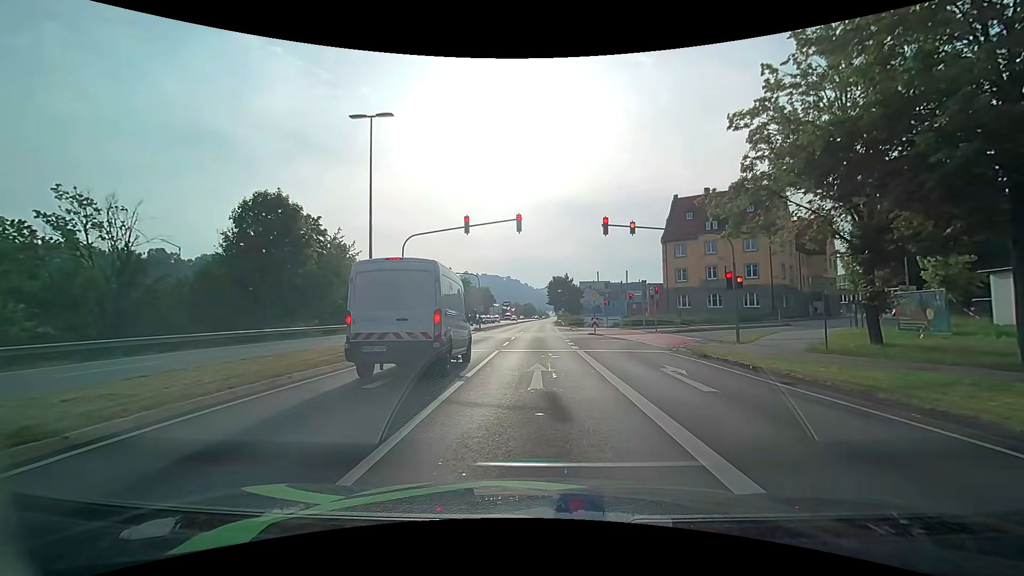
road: primary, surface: asphalt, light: Day
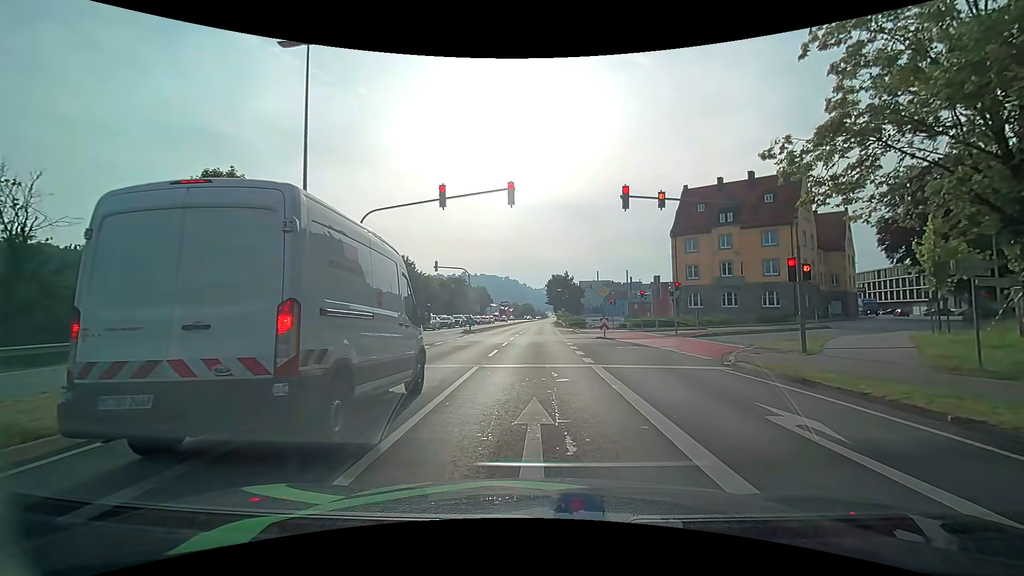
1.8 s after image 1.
(+0.1, +6.0) m; 0°
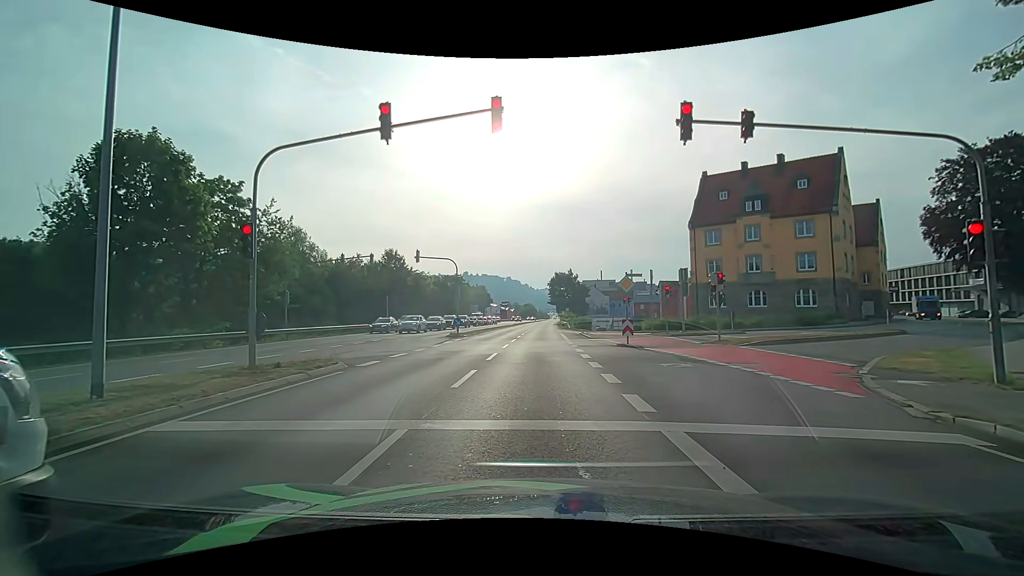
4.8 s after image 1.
(+0.1, +7.2) m; 0°
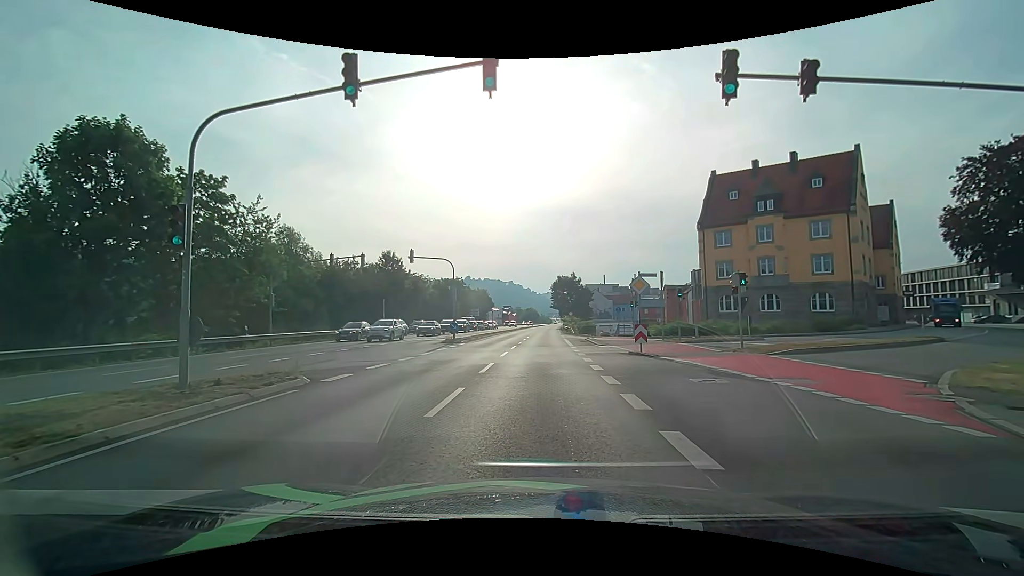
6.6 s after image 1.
(0.0, +2.5) m; 0°
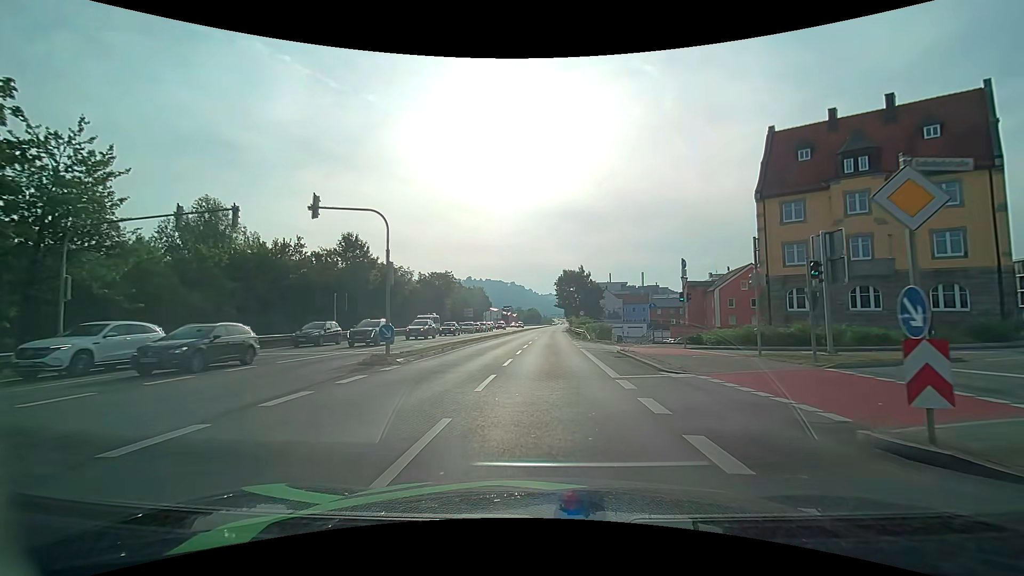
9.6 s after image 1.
(0.0, +15.7) m; 0°
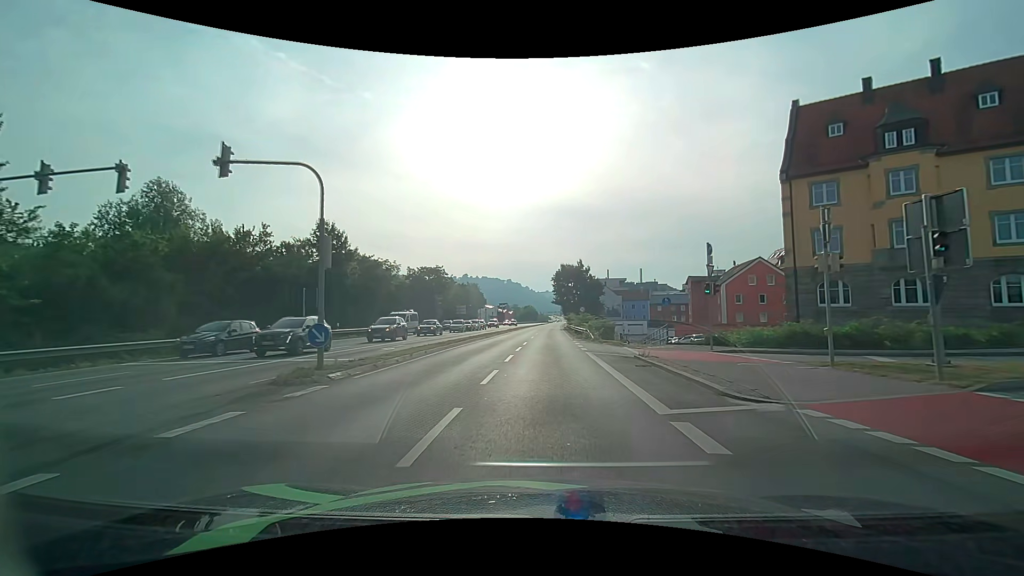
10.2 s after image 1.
(0.0, +5.4) m; 0°
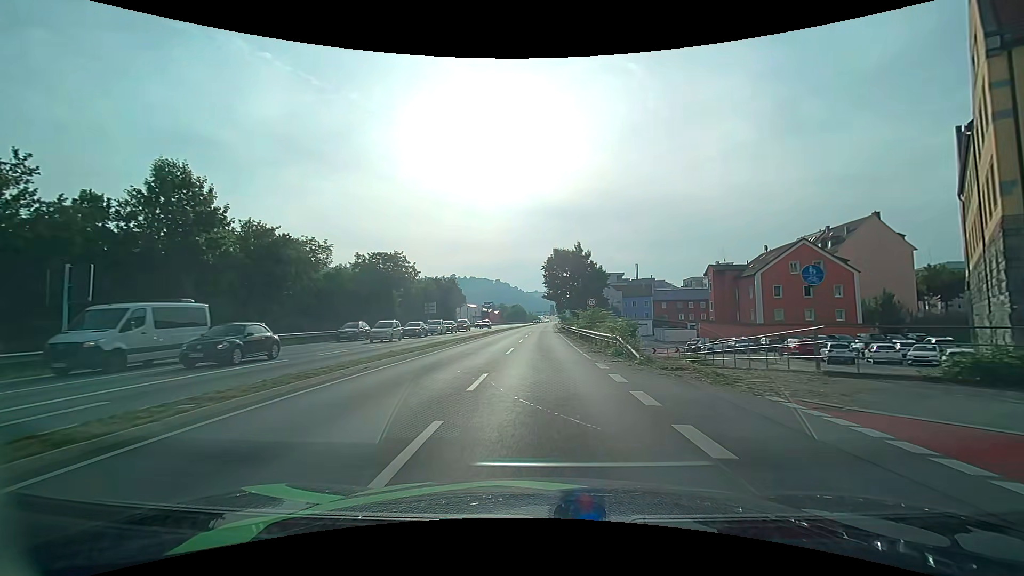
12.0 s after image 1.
(+0.2, +19.4) m; +1°
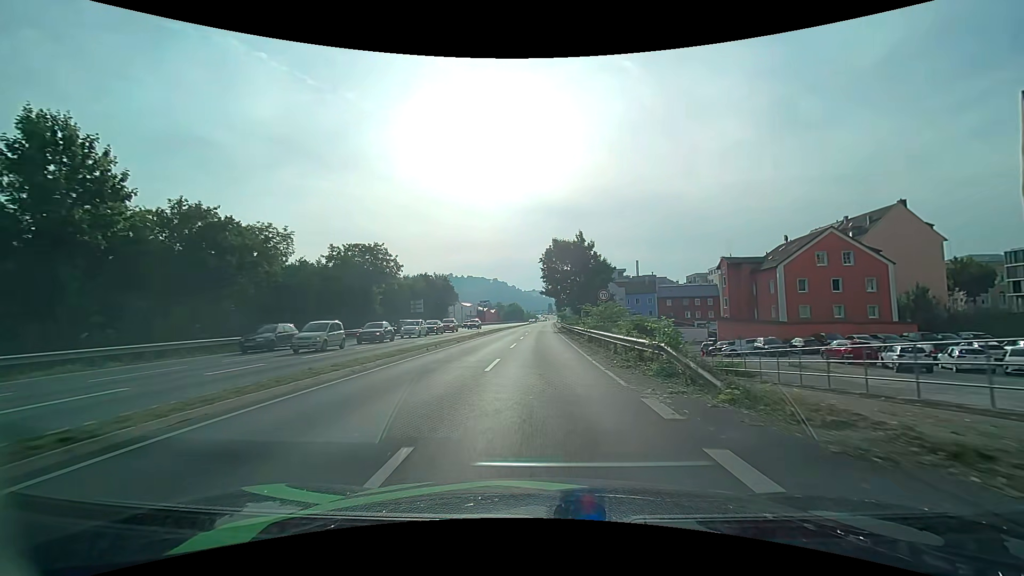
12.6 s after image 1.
(0.0, +7.5) m; 0°
(0, +10) (0, +20) (0, +30) (0, +40) (0, +50) (0, +60) (0, +70) (+1, +80) (+1, +90) (+1, +100) m
